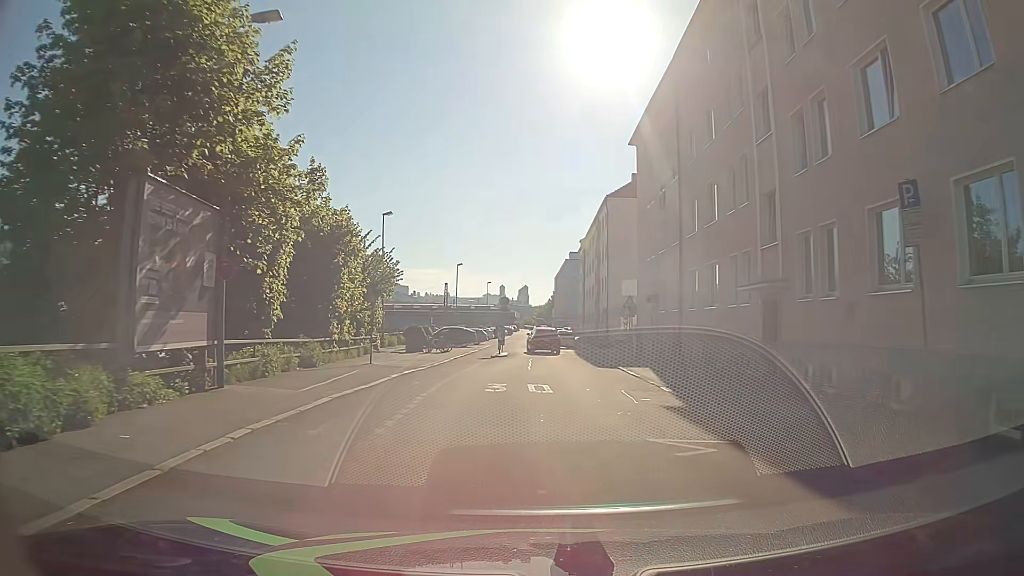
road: residential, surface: asphalt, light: Day
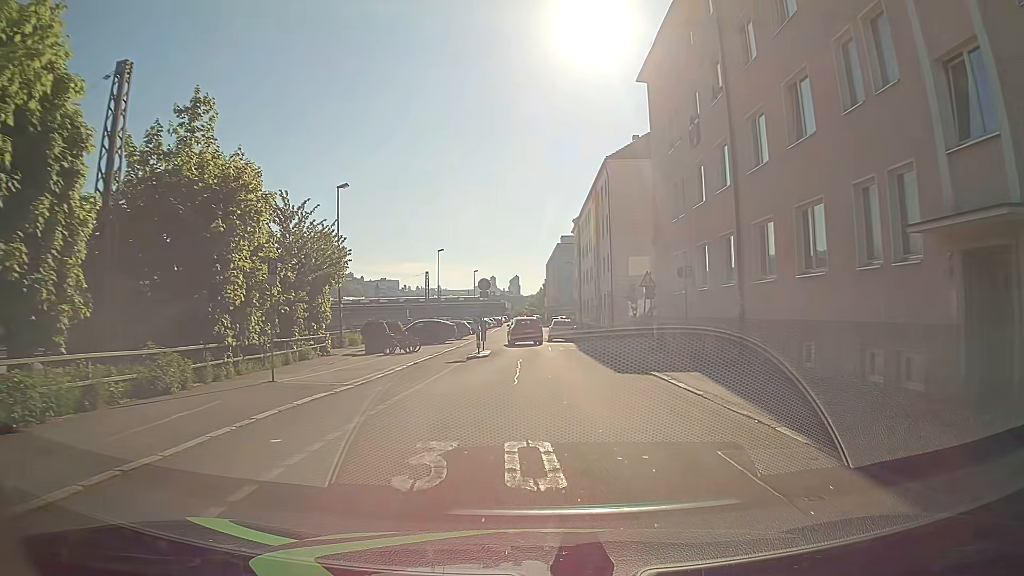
(0.0, +9.3) m; 0°
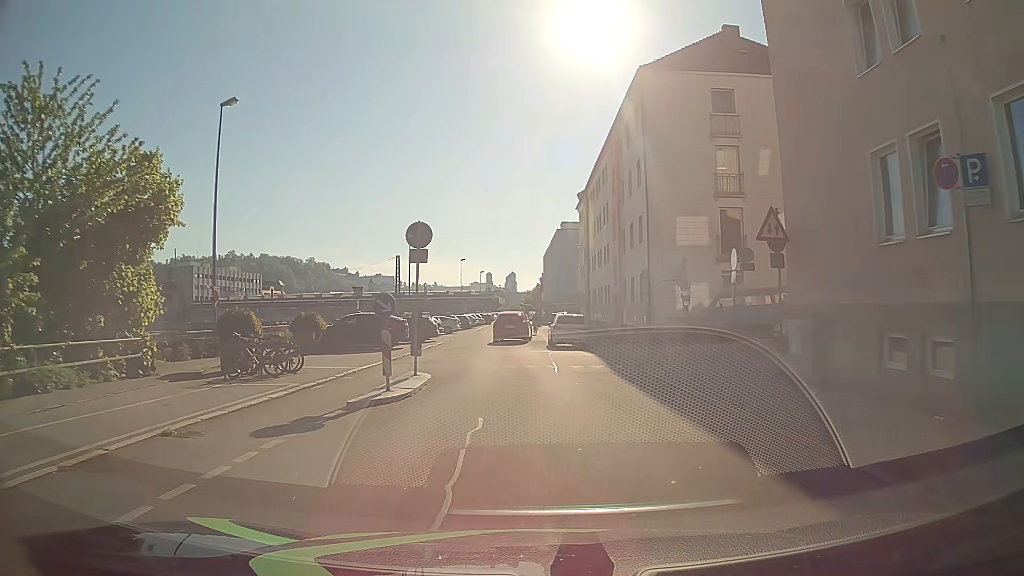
(+0.2, +16.7) m; +1°
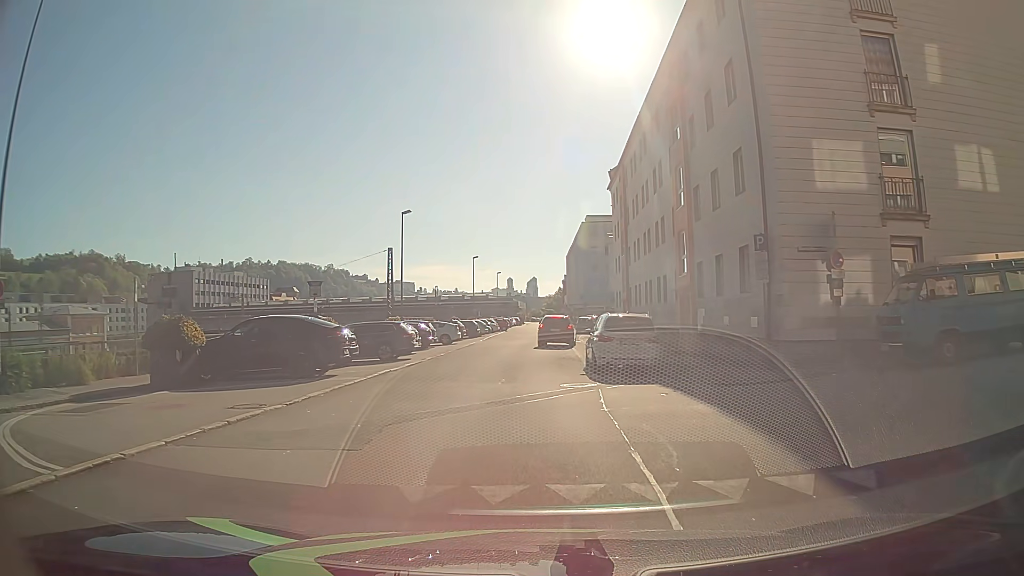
(-0.3, +13.2) m; -4°
